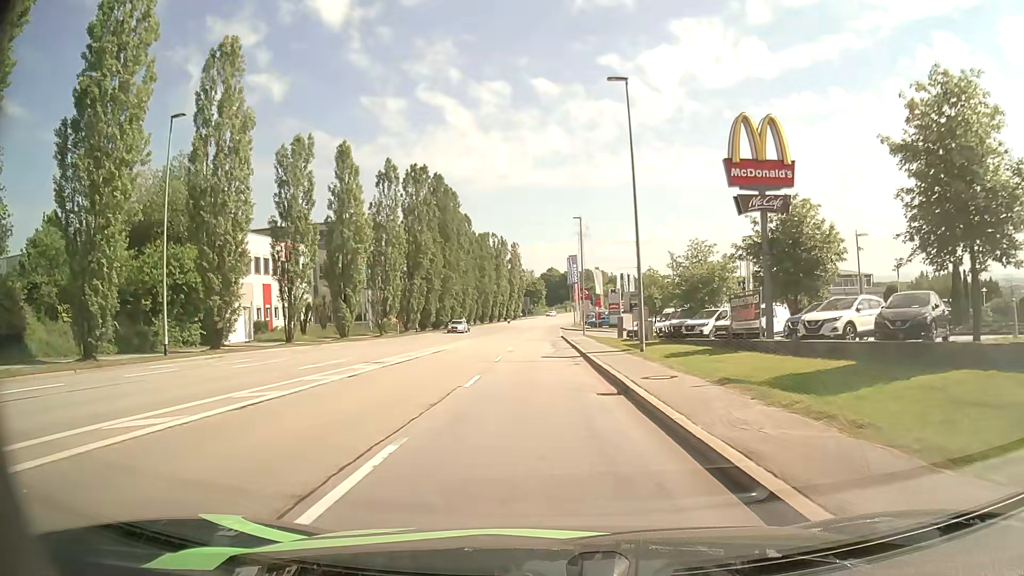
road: tertiary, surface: asphalt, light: Day
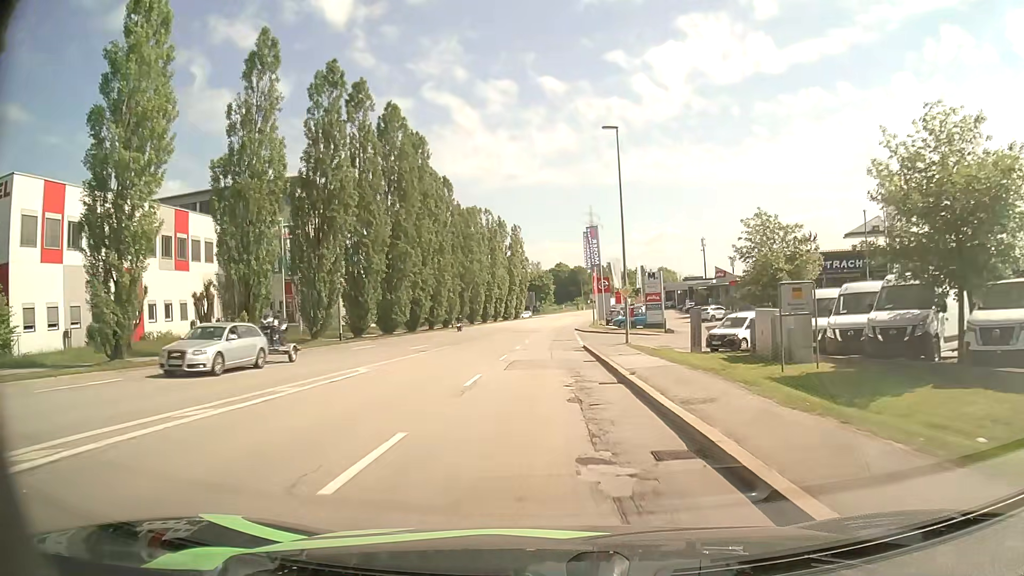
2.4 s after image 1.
(0.0, +27.9) m; -1°
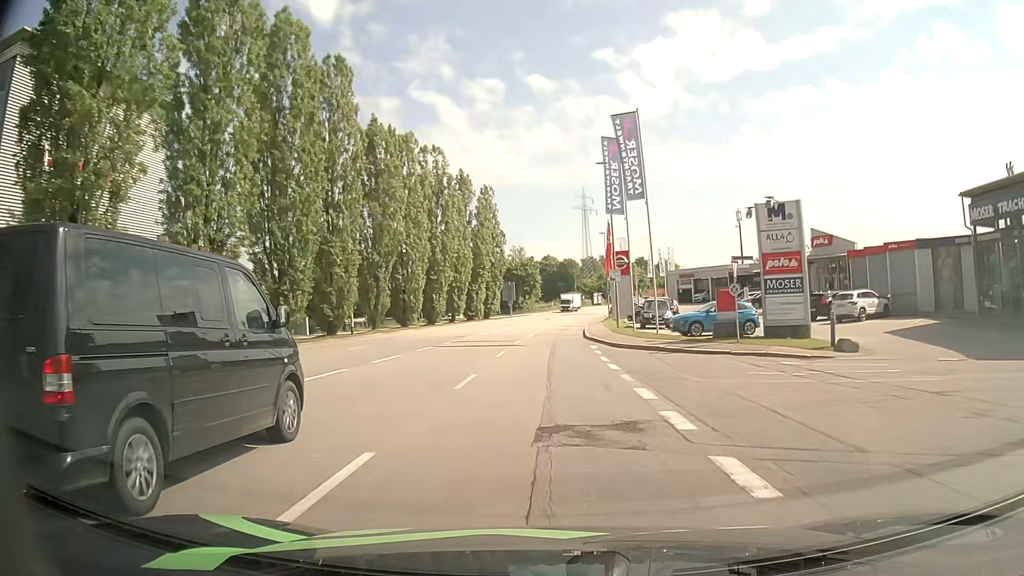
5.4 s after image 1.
(+0.3, +37.5) m; +2°
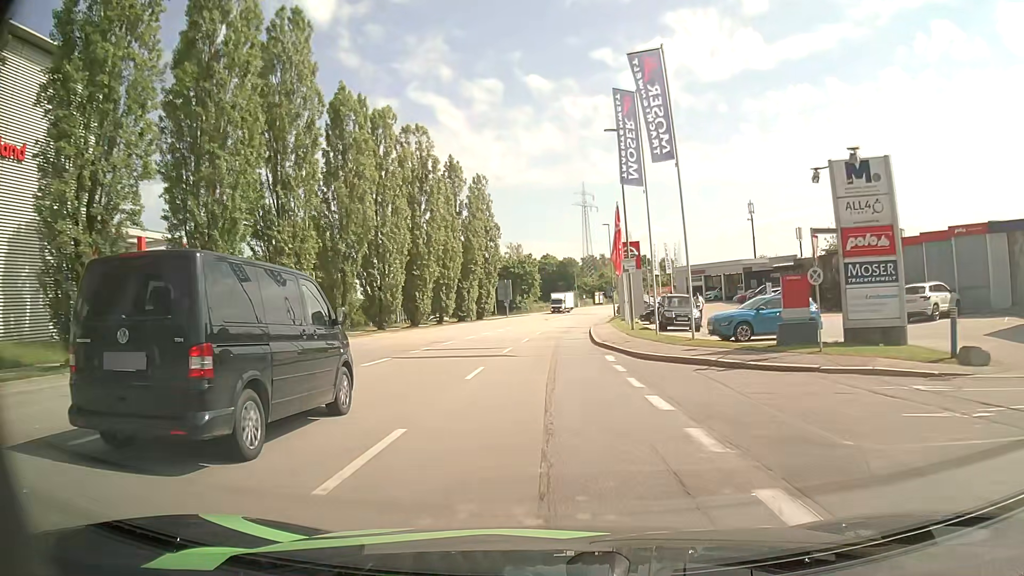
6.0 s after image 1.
(-0.1, +7.6) m; 0°
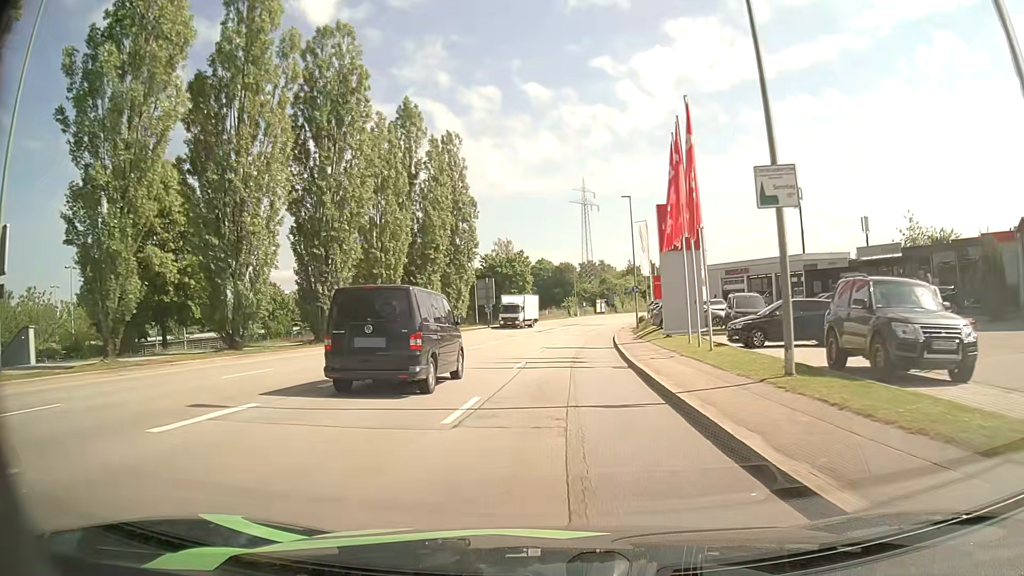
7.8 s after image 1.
(-0.1, +22.6) m; 0°
